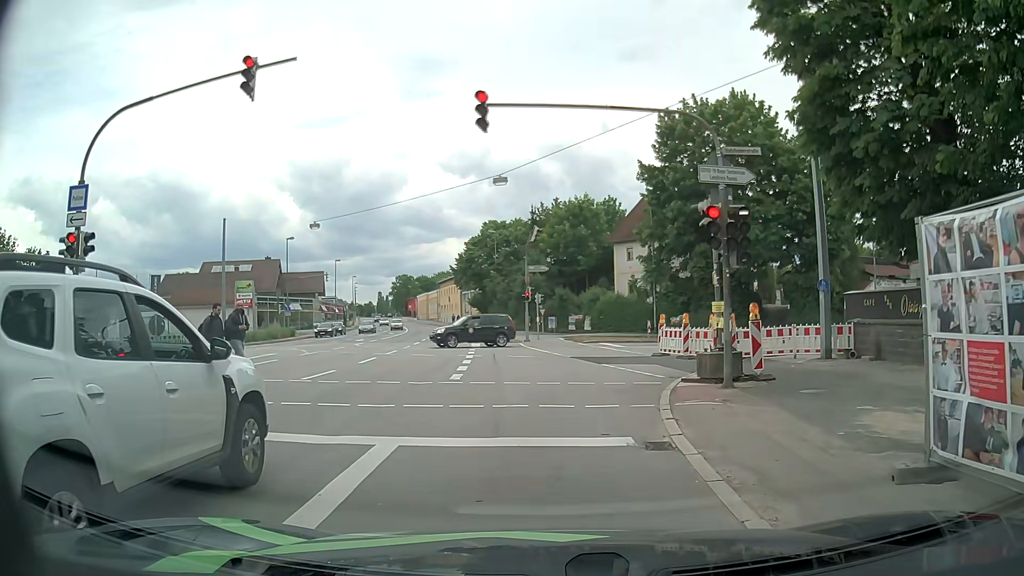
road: primary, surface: asphalt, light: Day
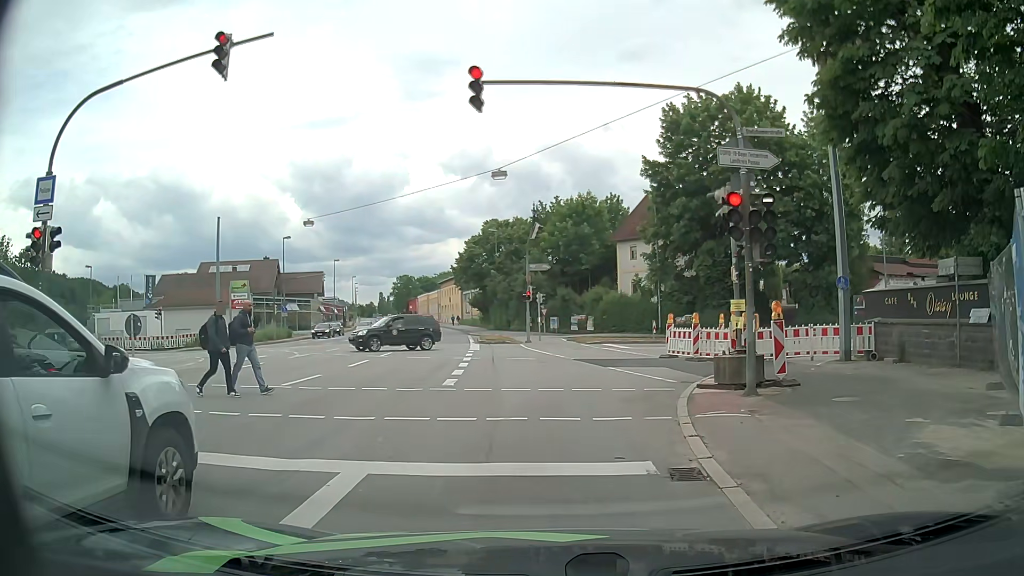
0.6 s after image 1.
(0.0, +1.3) m; -1°
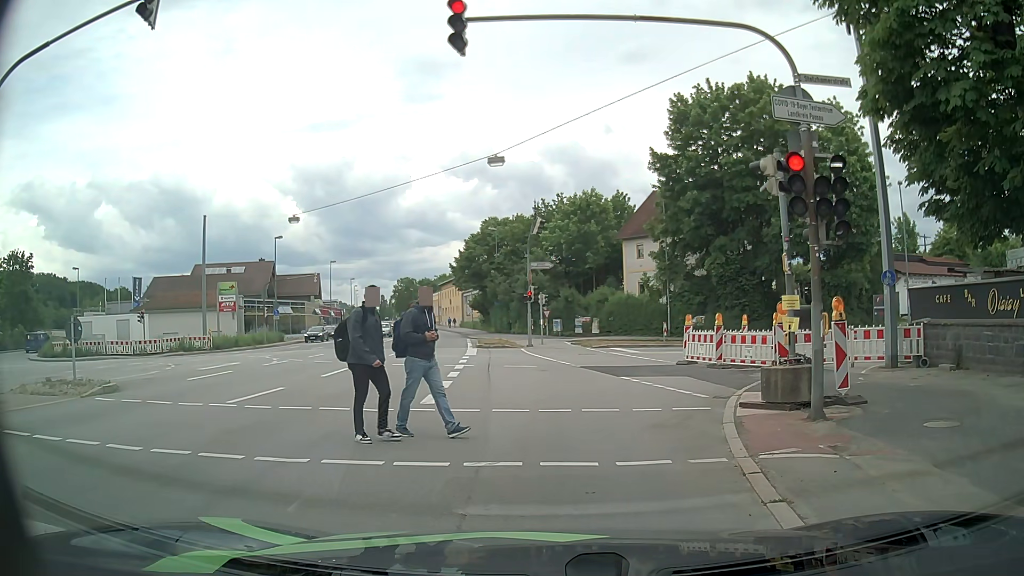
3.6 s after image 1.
(+0.1, +2.7) m; +1°
(0, +10) (0, +20) (+5, +29) (+14, +31) (+24, +29) (+33, +24) (+40, +17) (+46, +9) (+52, +2) (+60, -4) m
